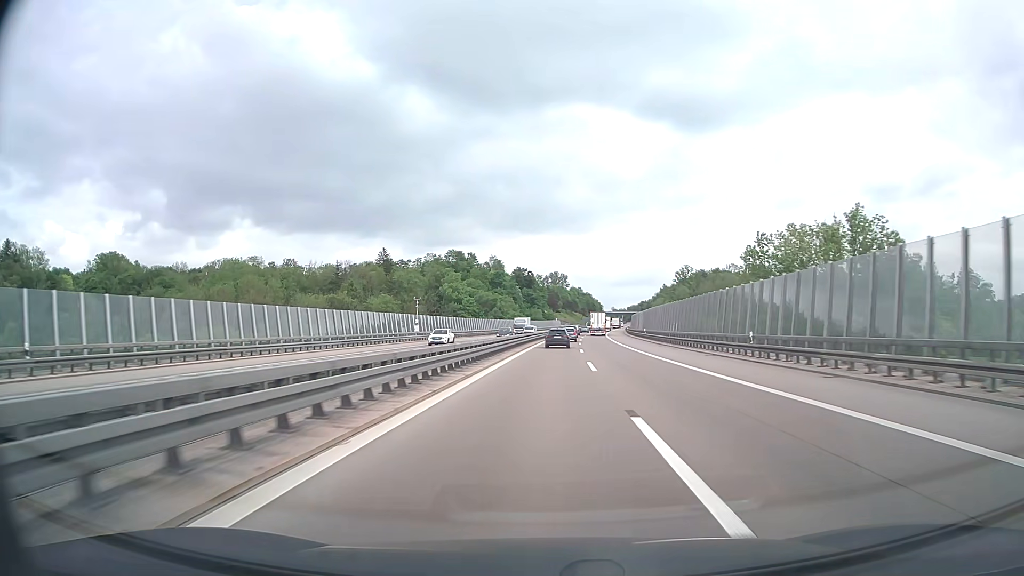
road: motorway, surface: asphalt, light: Day
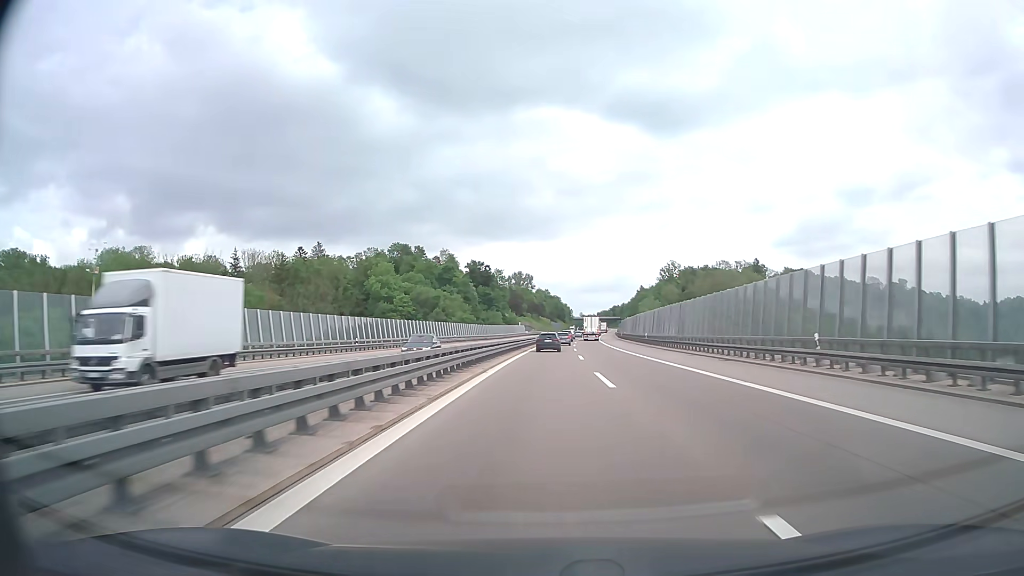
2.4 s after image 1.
(+1.6, +59.8) m; +3°
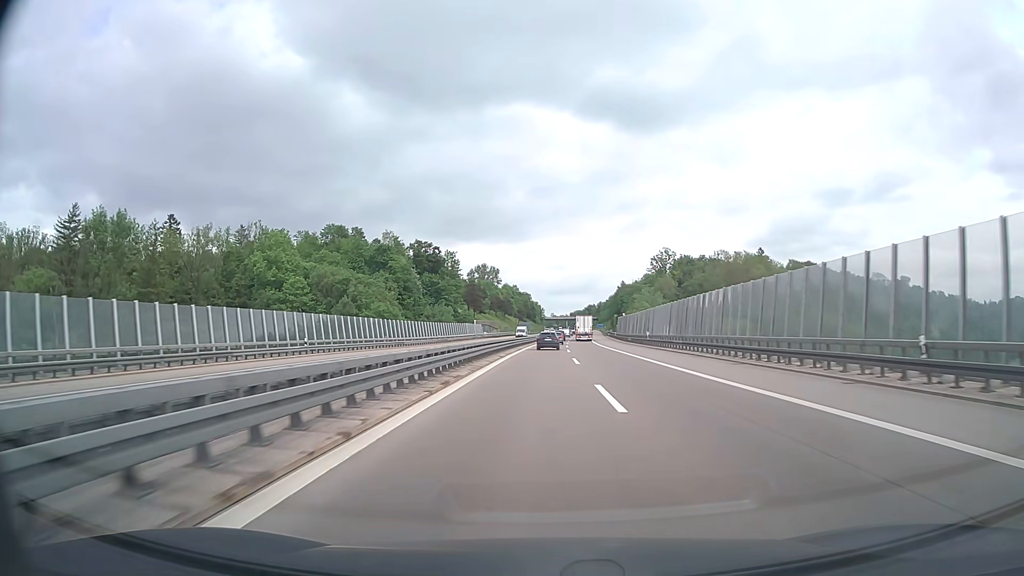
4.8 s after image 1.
(+1.3, +59.6) m; +2°
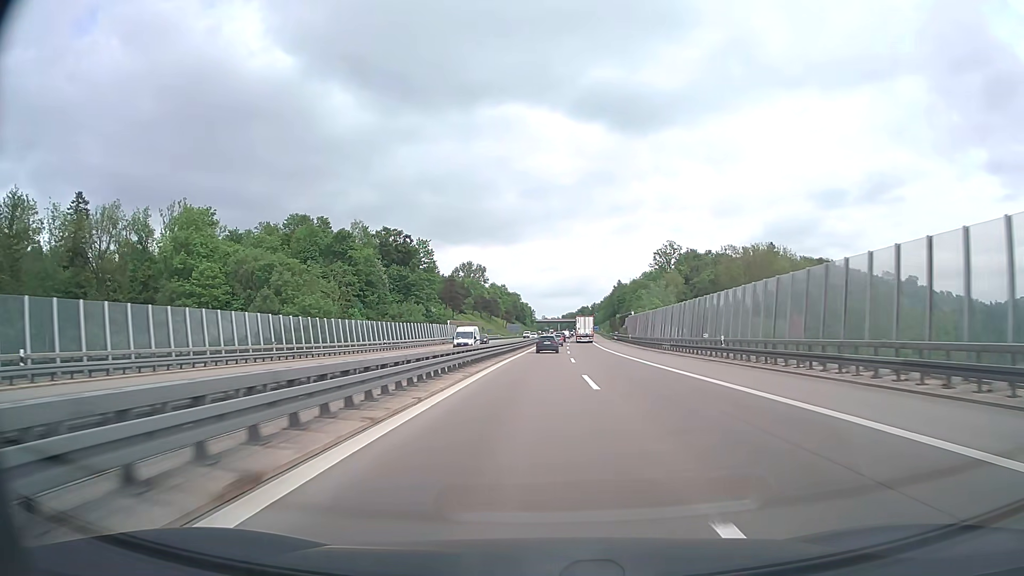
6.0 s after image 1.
(+0.3, +30.6) m; +1°
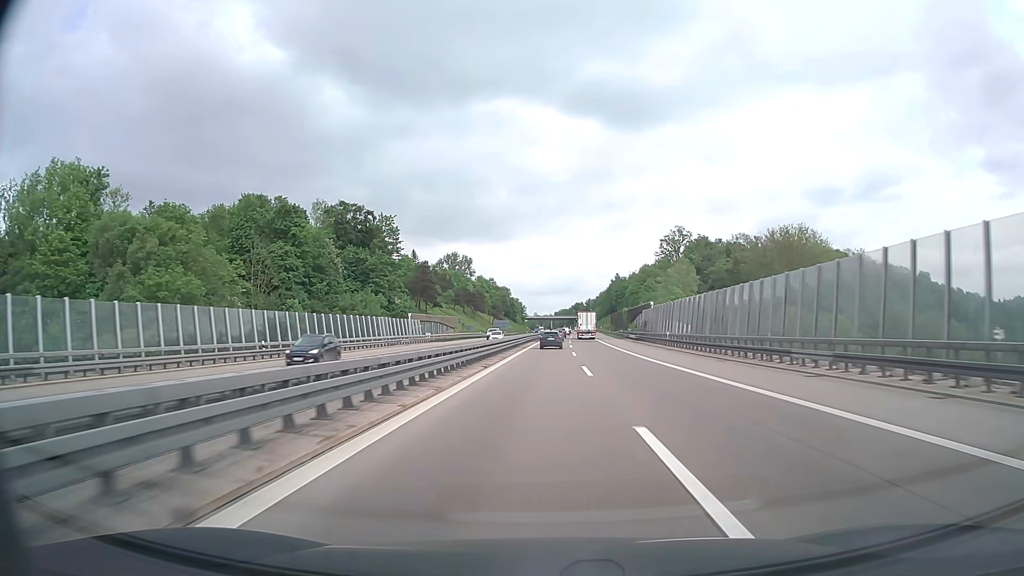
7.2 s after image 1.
(+0.2, +31.1) m; +1°
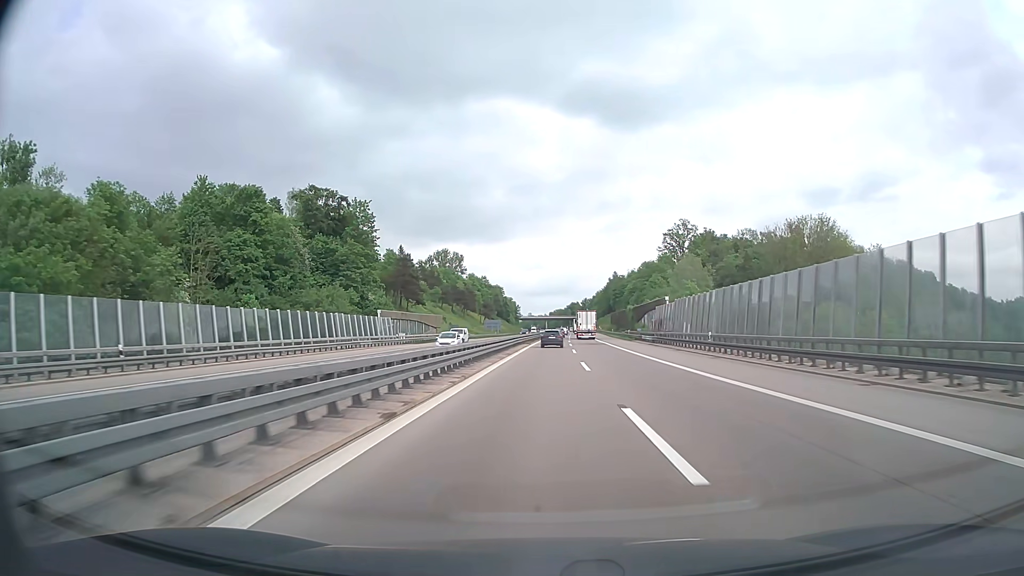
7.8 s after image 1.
(0.0, +15.7) m; 0°
